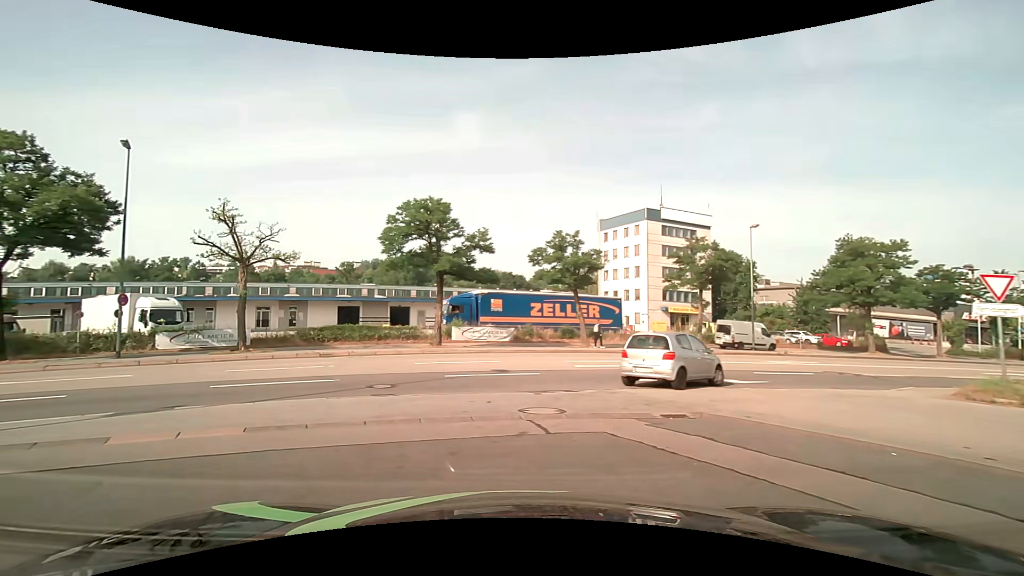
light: Day
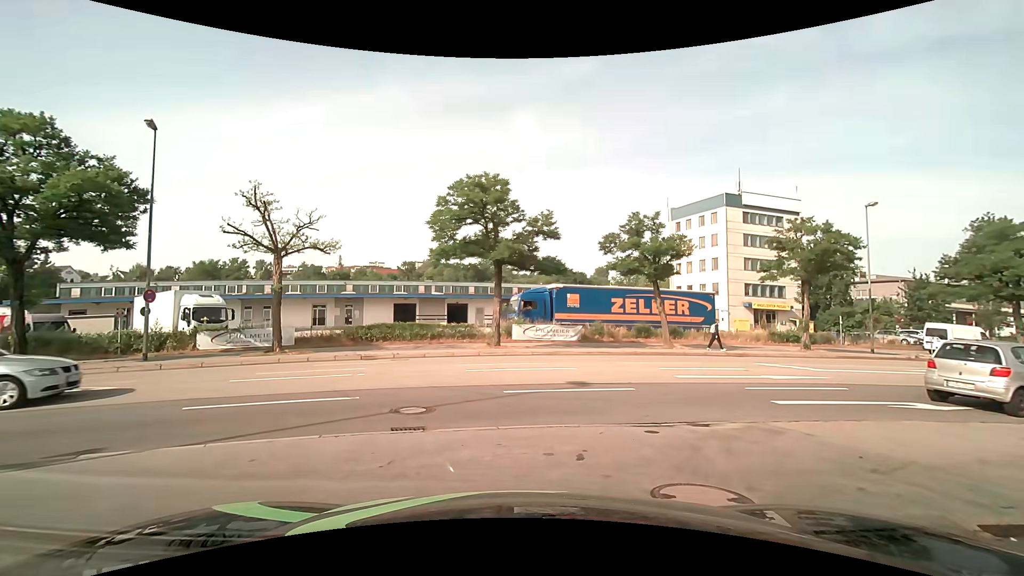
(-0.3, +4.1) m; -8°
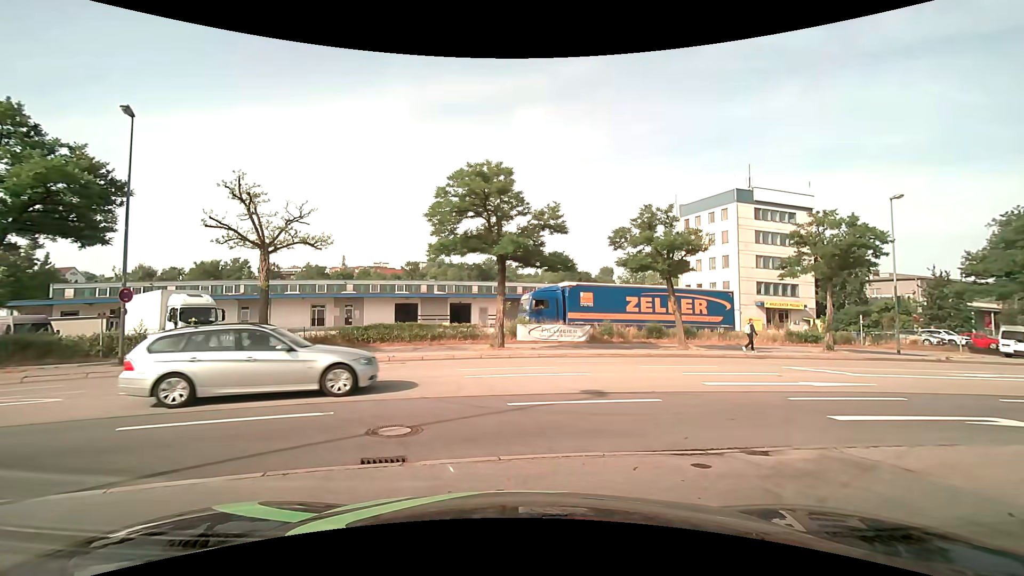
(0.0, +1.6) m; +1°
